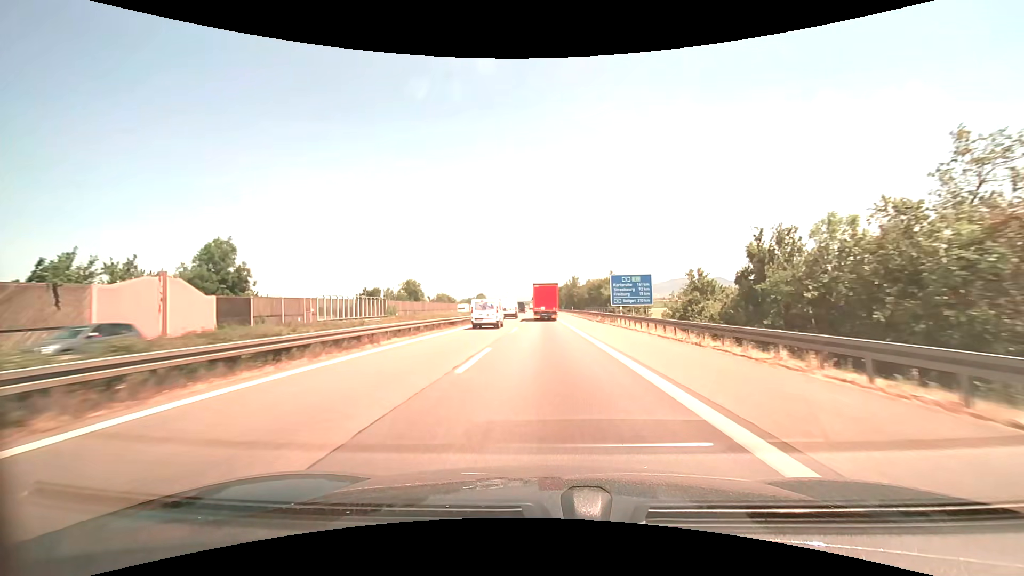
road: motorway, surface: asphalt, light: Day
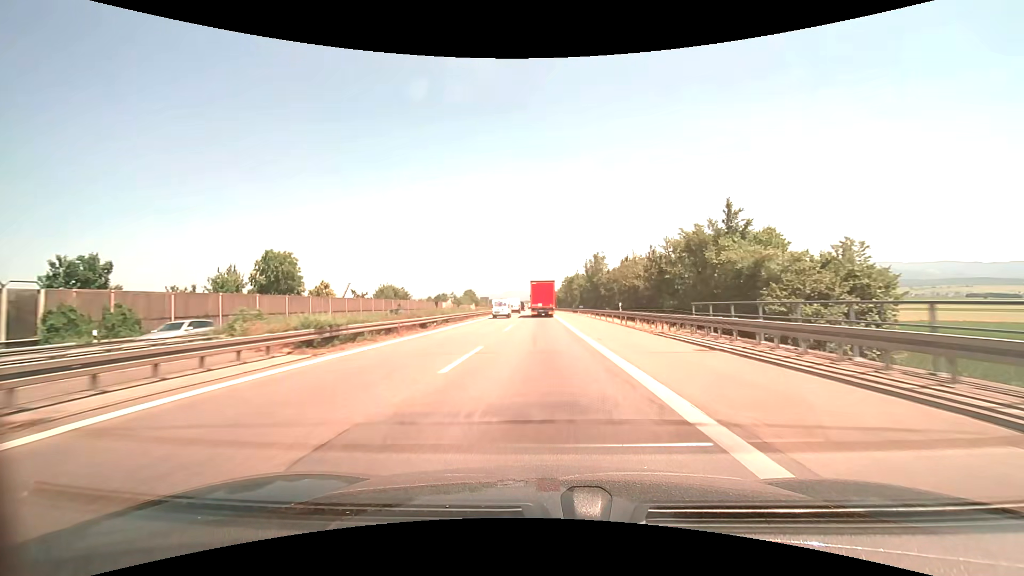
(0.0, +53.9) m; 0°
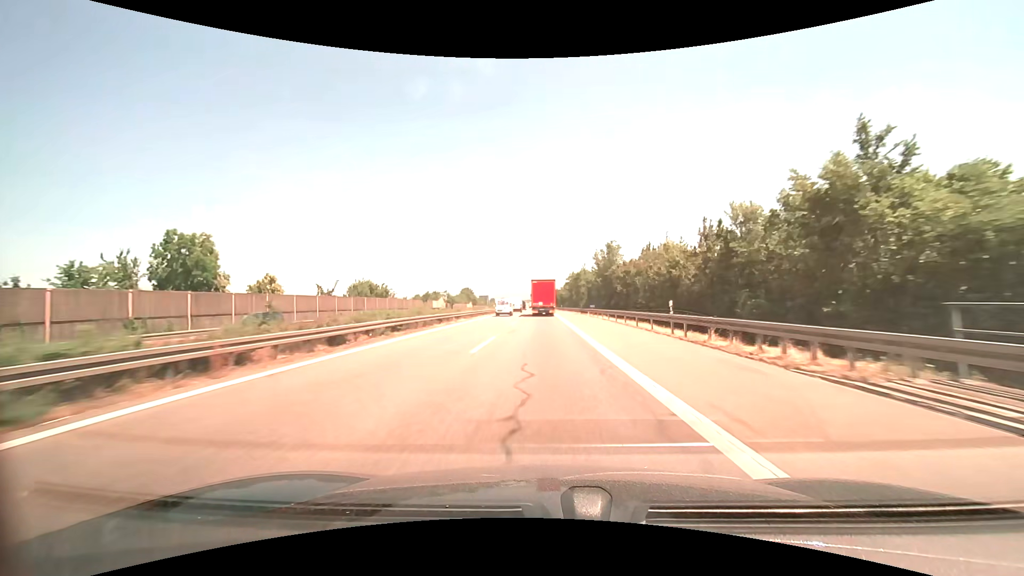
(0.0, +13.6) m; 0°
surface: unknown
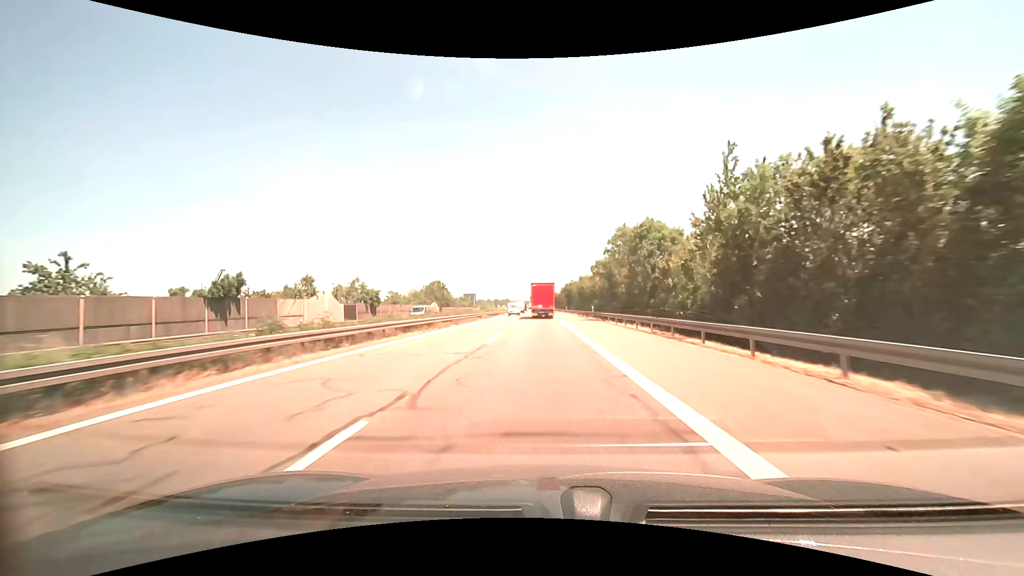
(-0.5, +68.6) m; -1°
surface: asphalt
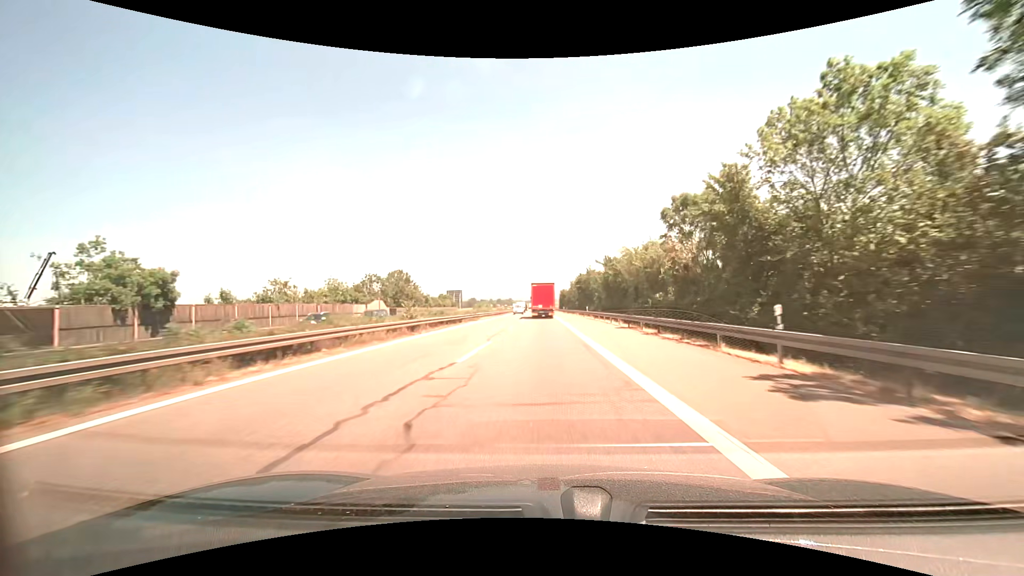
(-0.3, +41.7) m; -1°
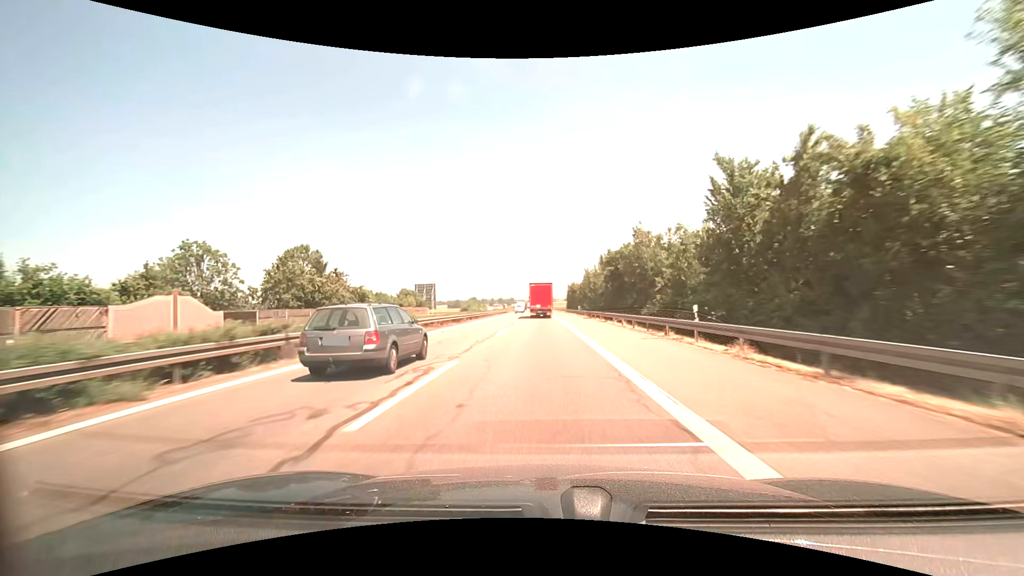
(-0.1, +42.2) m; 0°
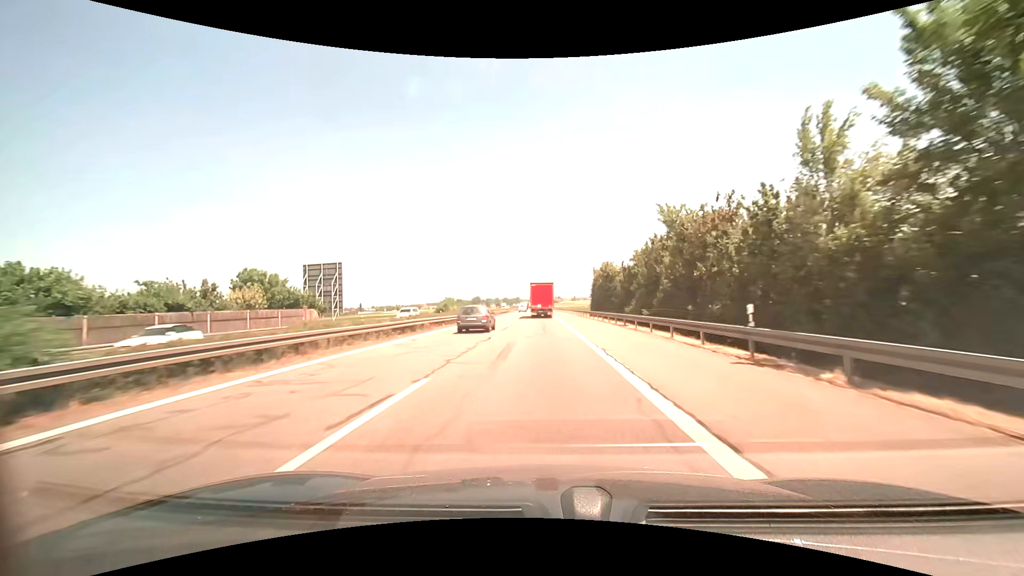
(-0.2, +56.9) m; -1°
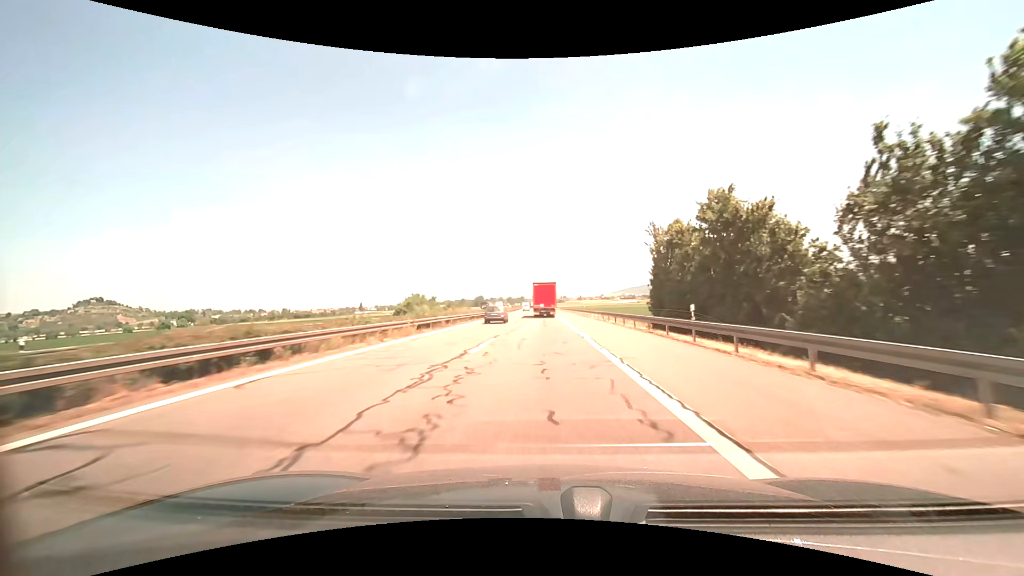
(-0.1, +42.6) m; 0°
(0, +10) (0, +20) (0, +30) (0, +40) (0, +50) (0, +60) (0, +70) (0, +80) (-1, +90) (-1, +100) m
